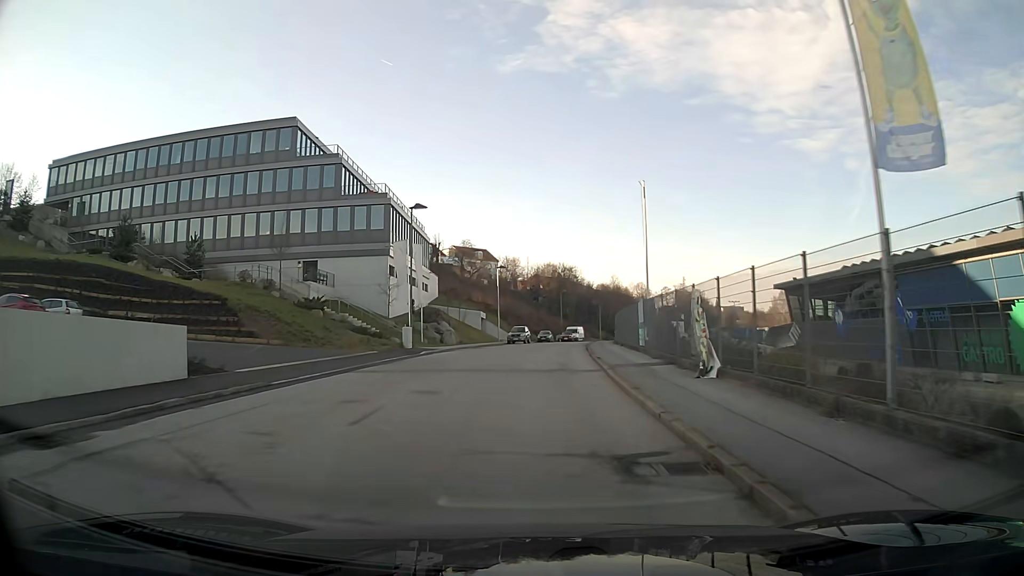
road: tertiary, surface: asphalt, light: Day
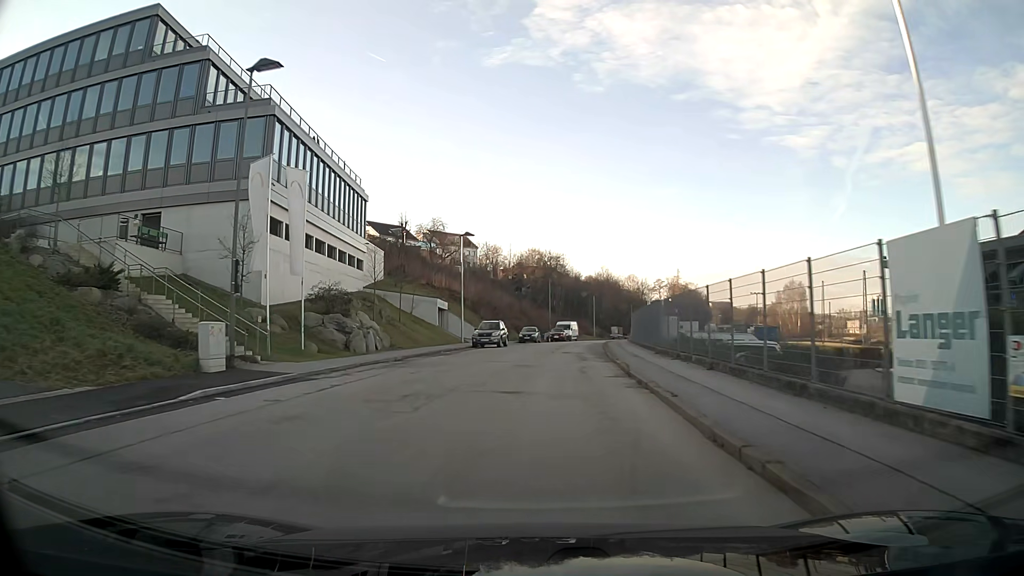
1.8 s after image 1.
(+0.3, +22.2) m; +2°
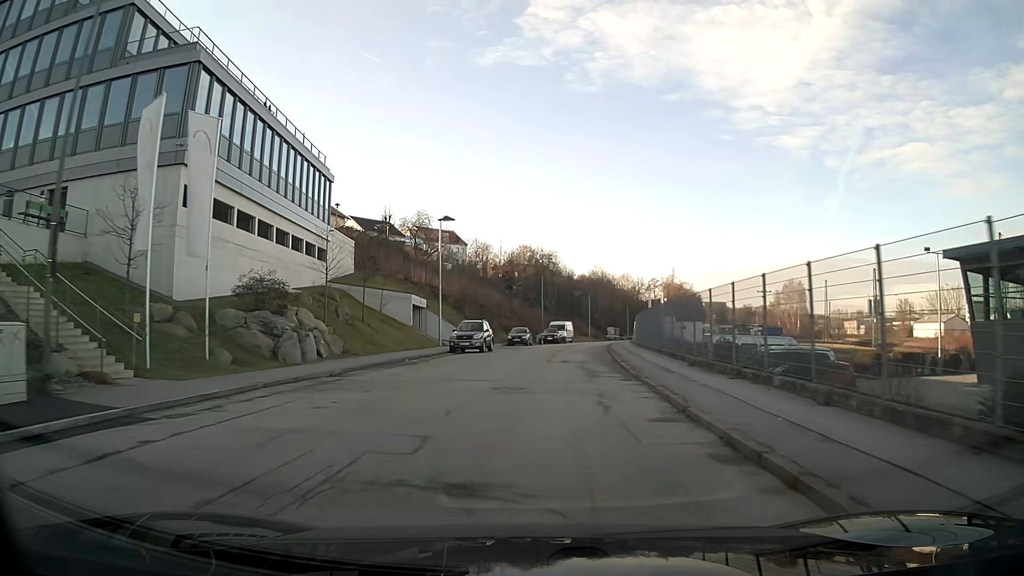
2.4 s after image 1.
(+0.1, +7.3) m; +1°
(0, +10) (0, +20) (+1, +30) (+2, +40) (+3, +50) (+5, +60) (+7, +70) (+9, +79) (+11, +89) (+13, +99) m
